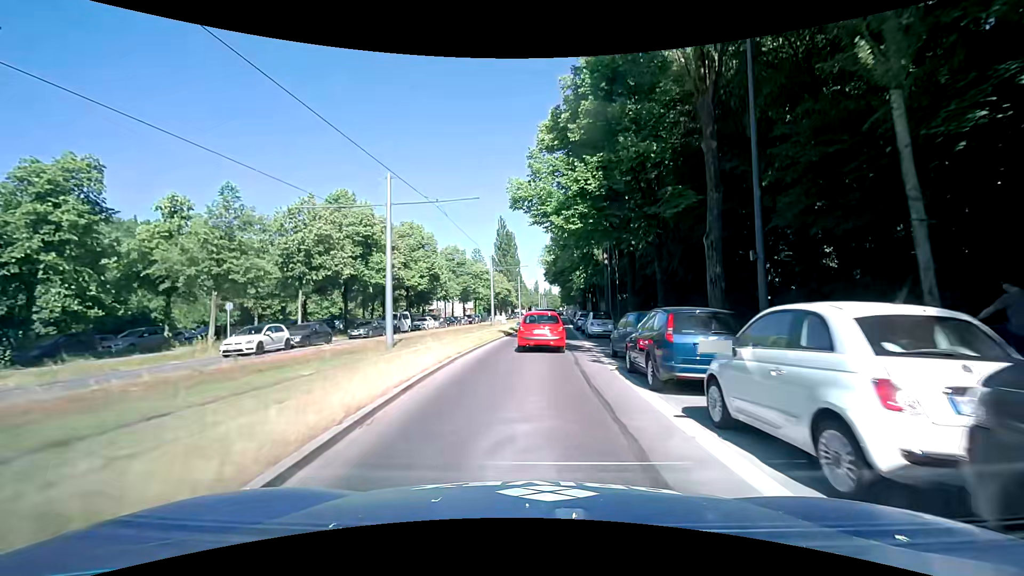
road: secondary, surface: asphalt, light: Day
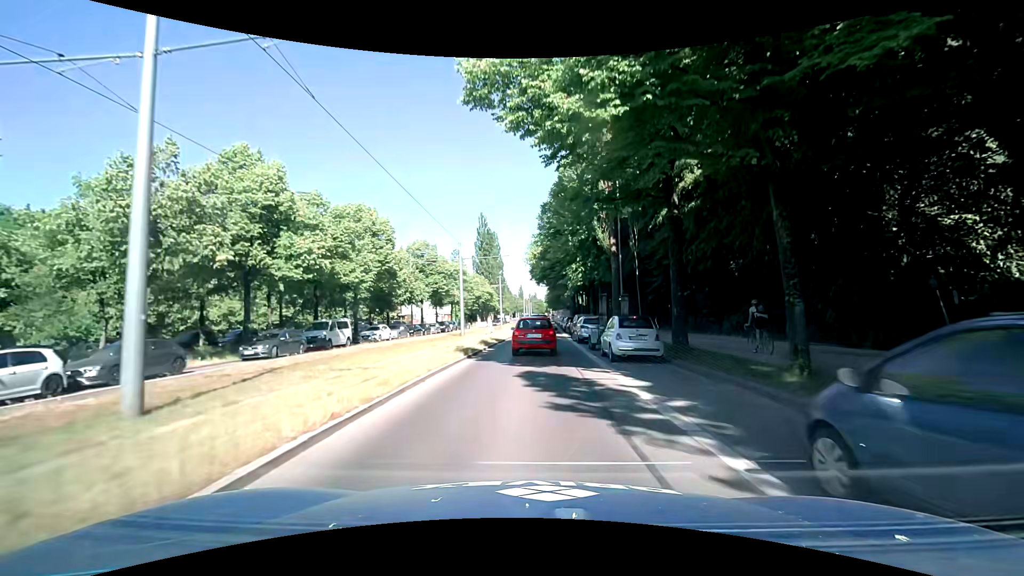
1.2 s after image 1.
(+0.3, +12.2) m; +3°
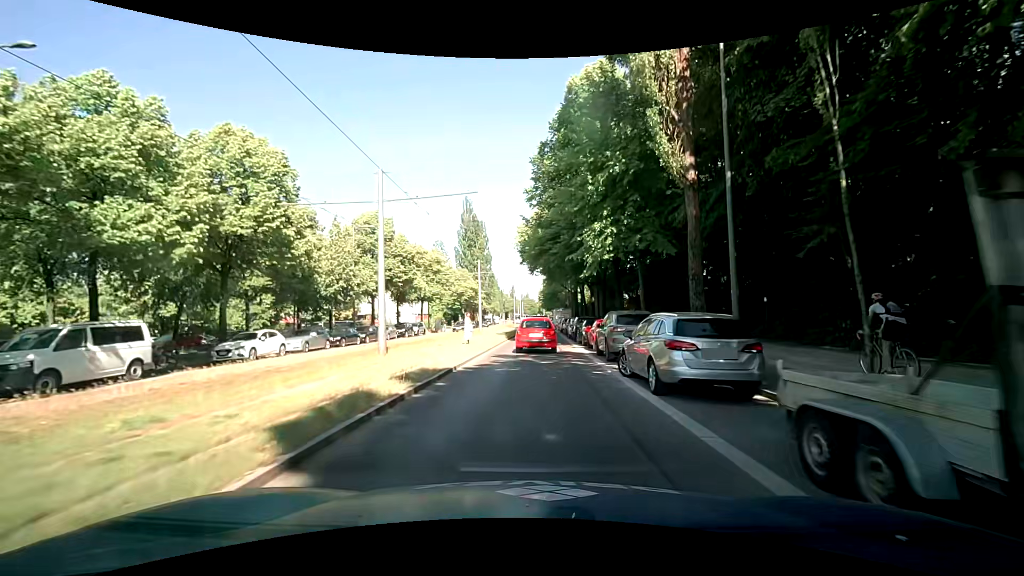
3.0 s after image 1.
(+0.1, +18.2) m; 0°
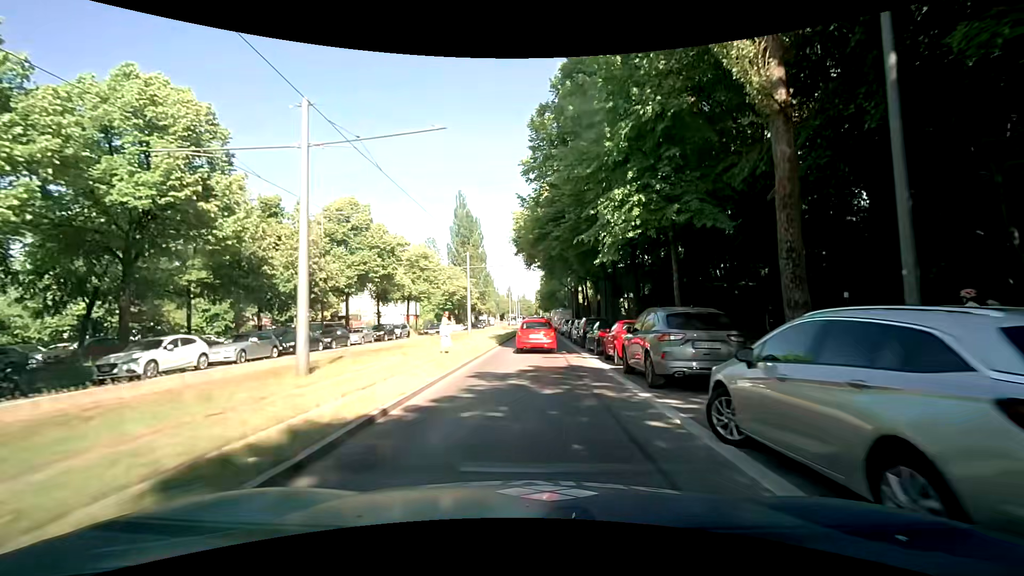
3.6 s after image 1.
(+0.1, +6.2) m; +1°
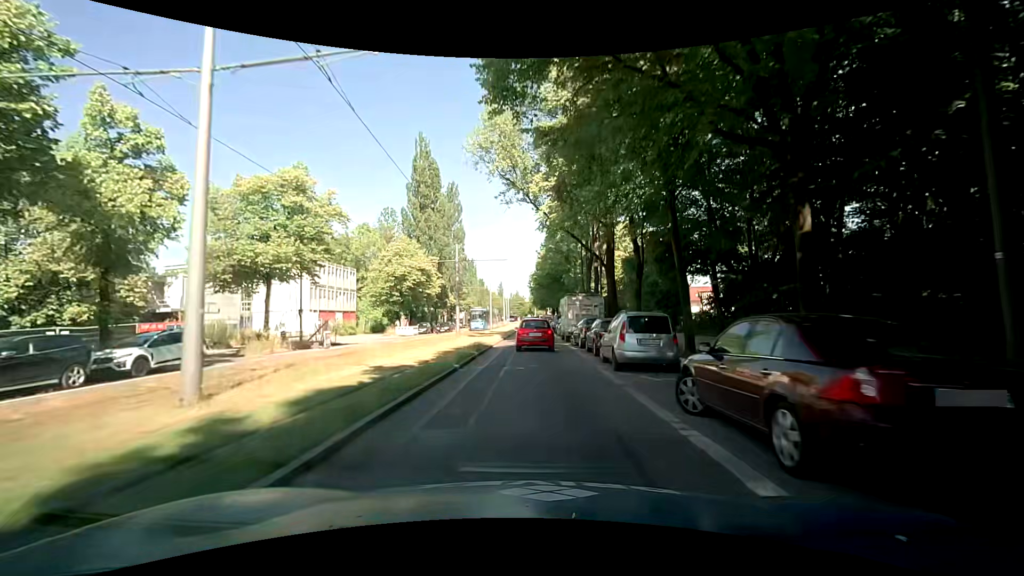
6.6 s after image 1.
(+0.3, +33.1) m; 0°
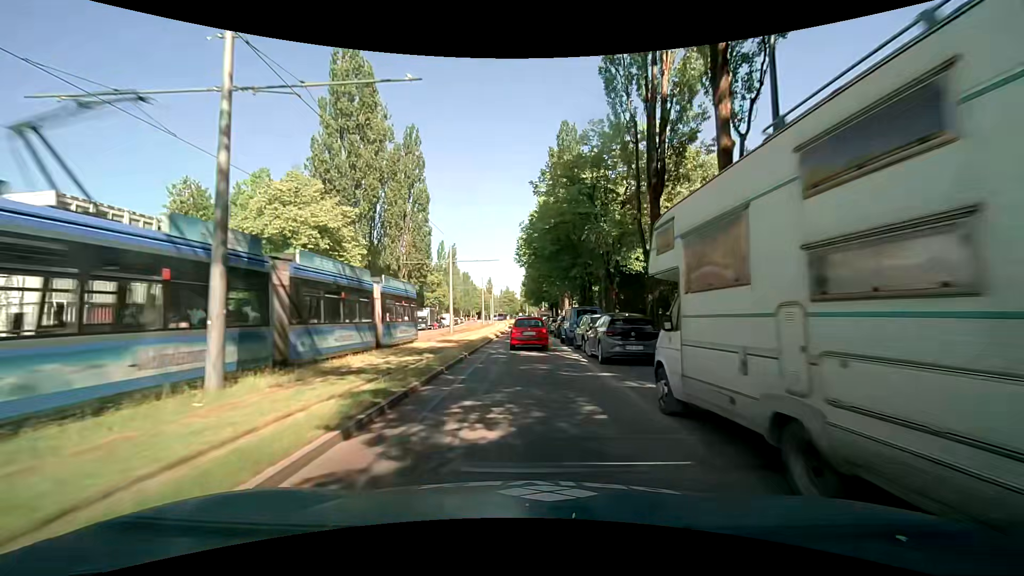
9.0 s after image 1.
(+0.3, +28.1) m; +1°
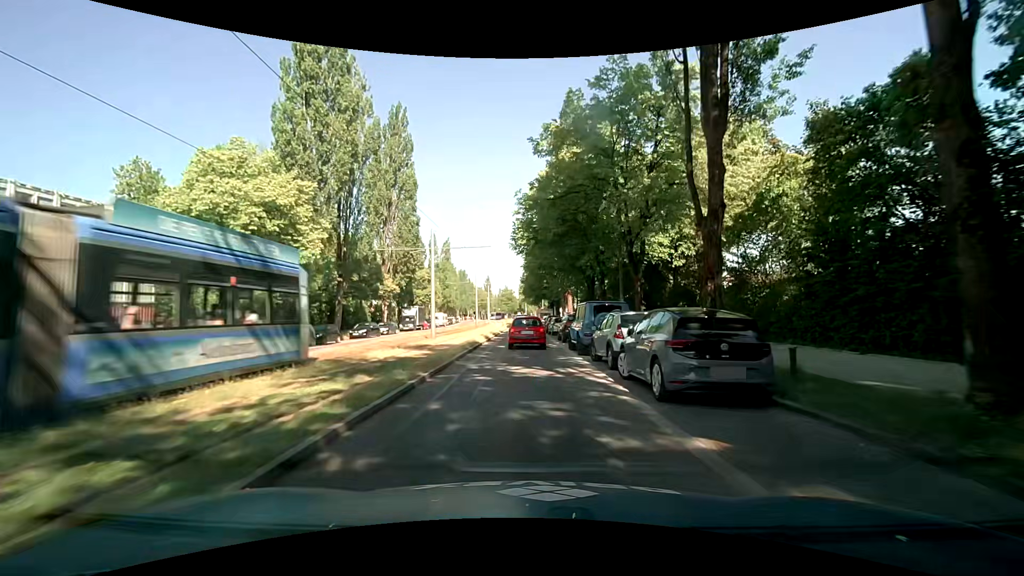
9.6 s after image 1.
(0.0, +6.8) m; +1°
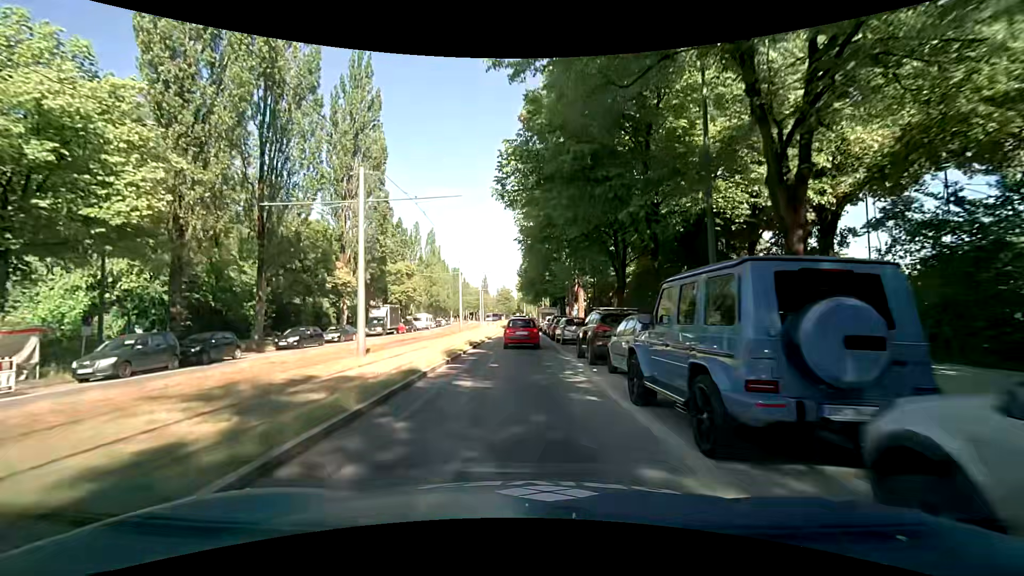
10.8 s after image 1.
(-0.2, +13.2) m; +1°
